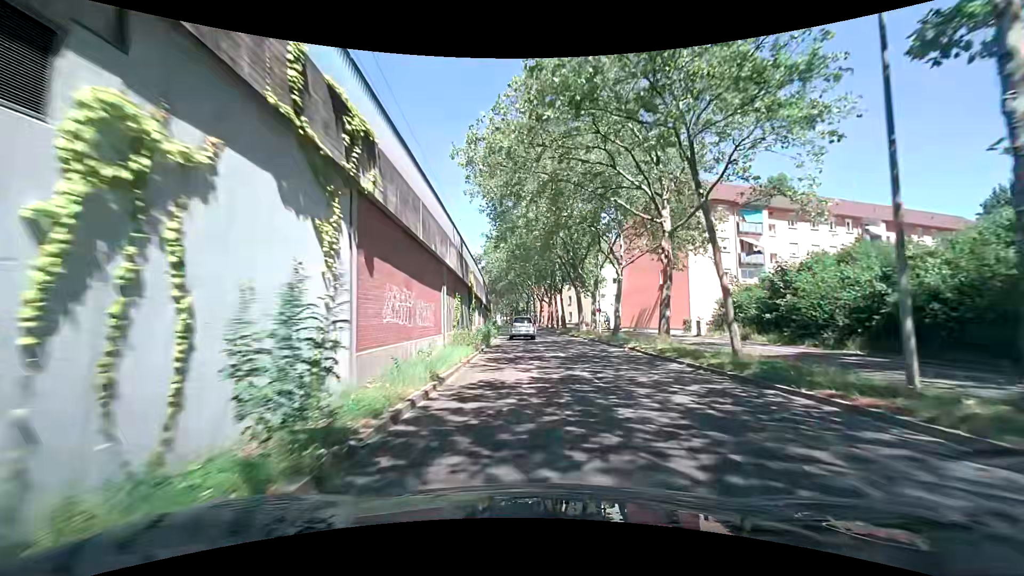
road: tertiary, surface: asphalt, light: Day
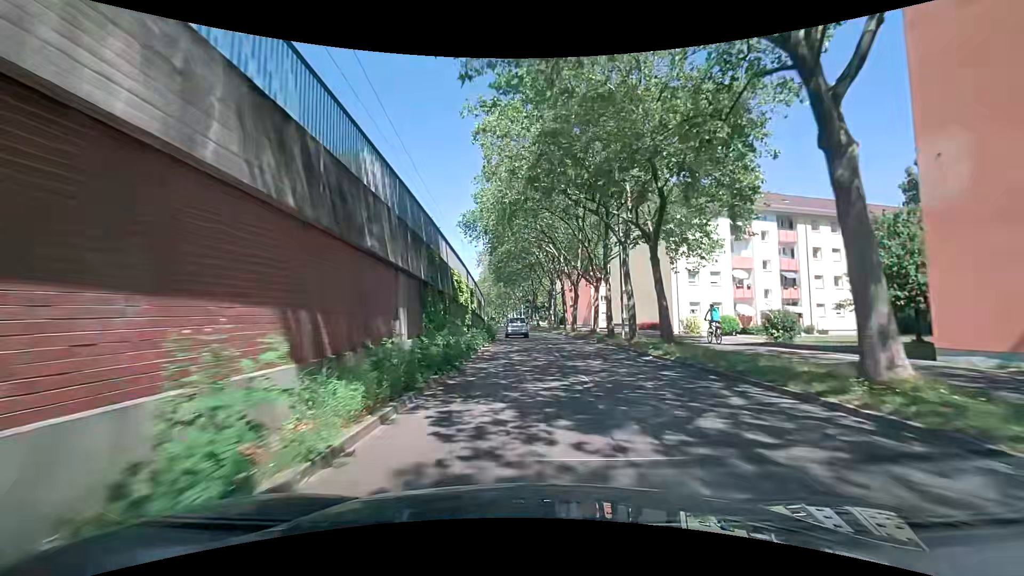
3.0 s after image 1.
(-0.6, +37.1) m; -2°
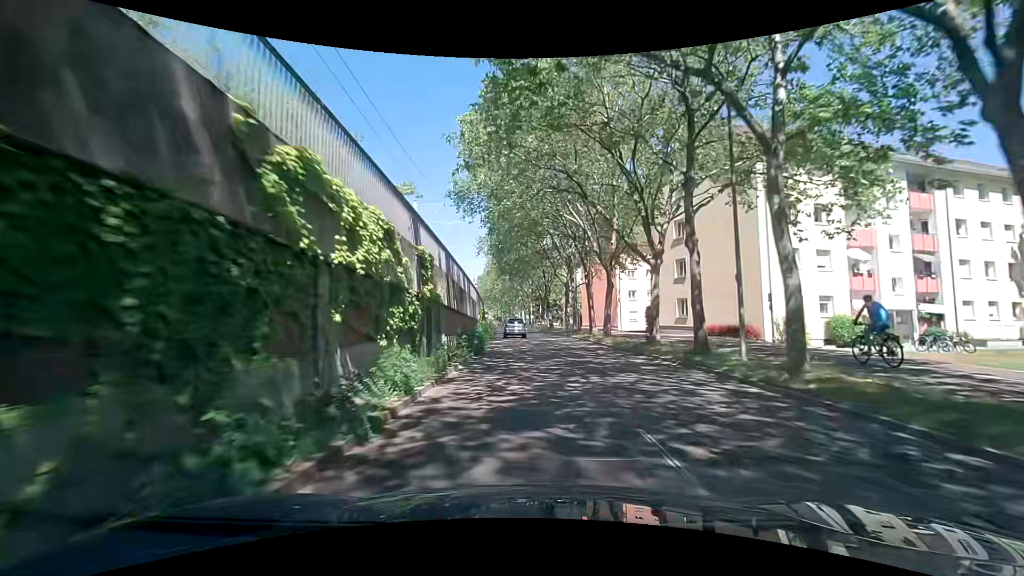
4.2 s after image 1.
(-0.1, +14.8) m; 0°
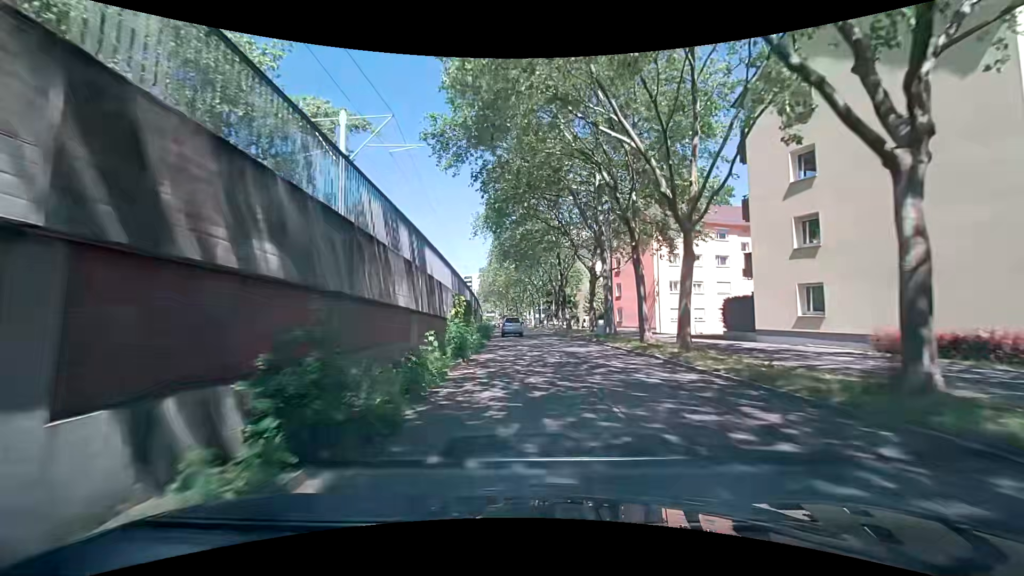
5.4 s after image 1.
(-0.3, +14.6) m; -2°
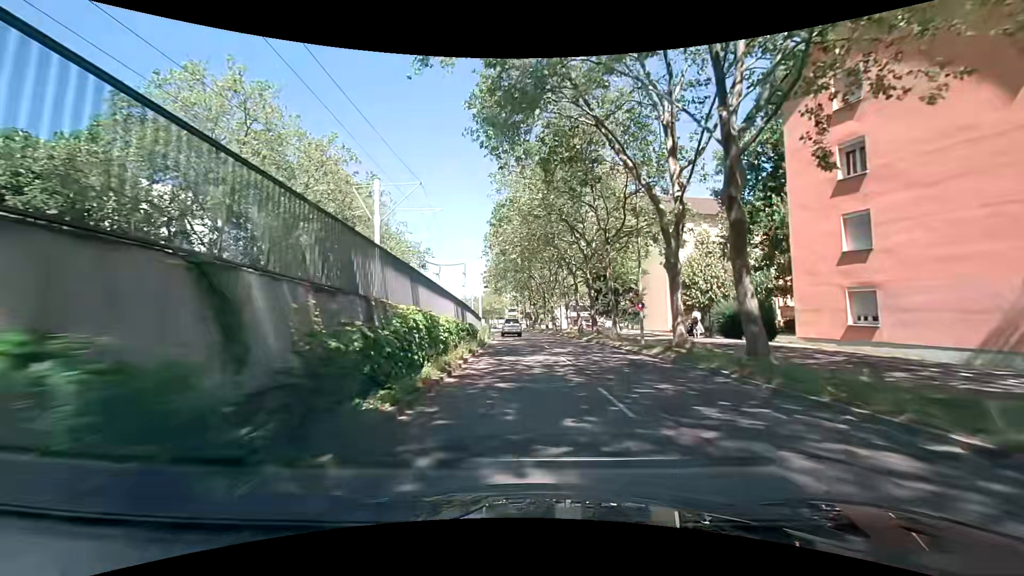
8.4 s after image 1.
(-0.9, +36.1) m; -3°
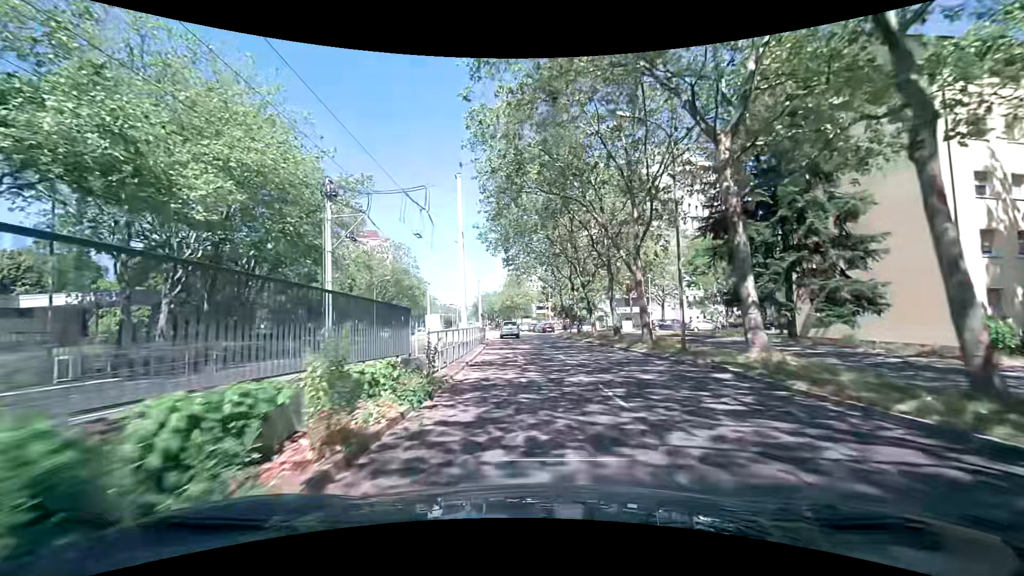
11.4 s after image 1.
(-1.1, +35.6) m; -3°
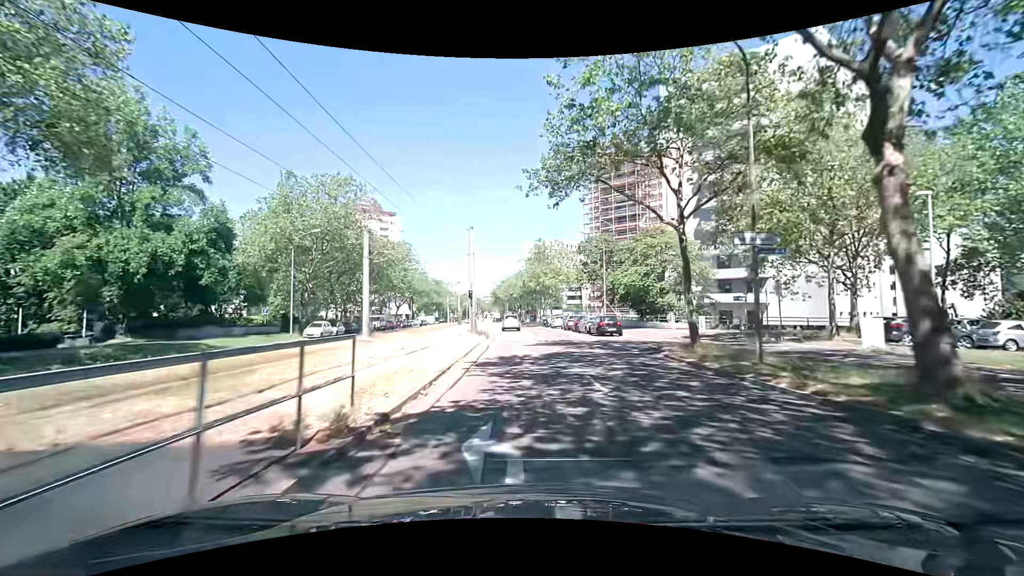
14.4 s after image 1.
(-1.3, +35.2) m; -3°
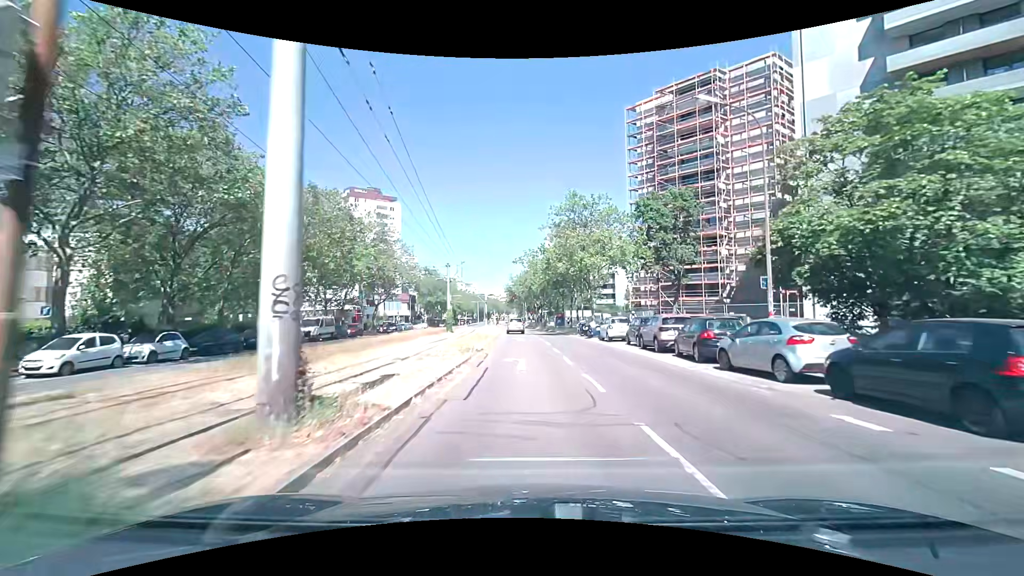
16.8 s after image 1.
(-0.5, +28.1) m; -2°
